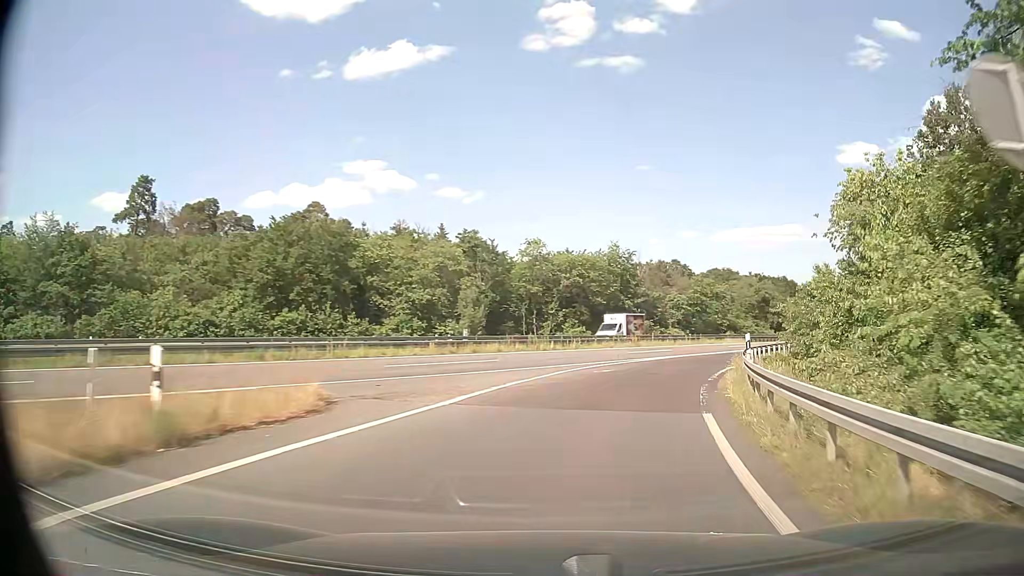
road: trunk_link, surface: asphalt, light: Day
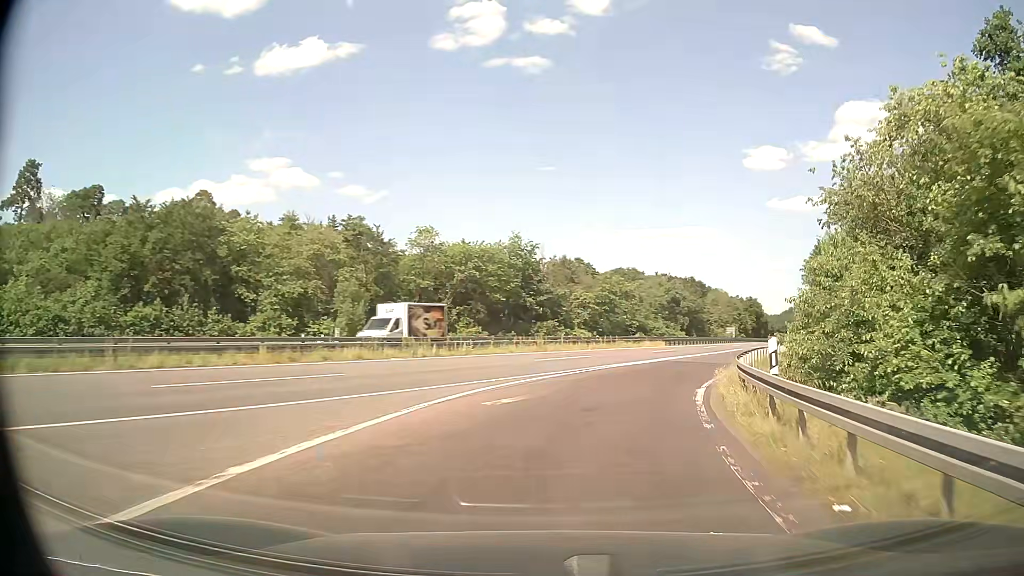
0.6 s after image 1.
(+0.7, +9.2) m; +8°
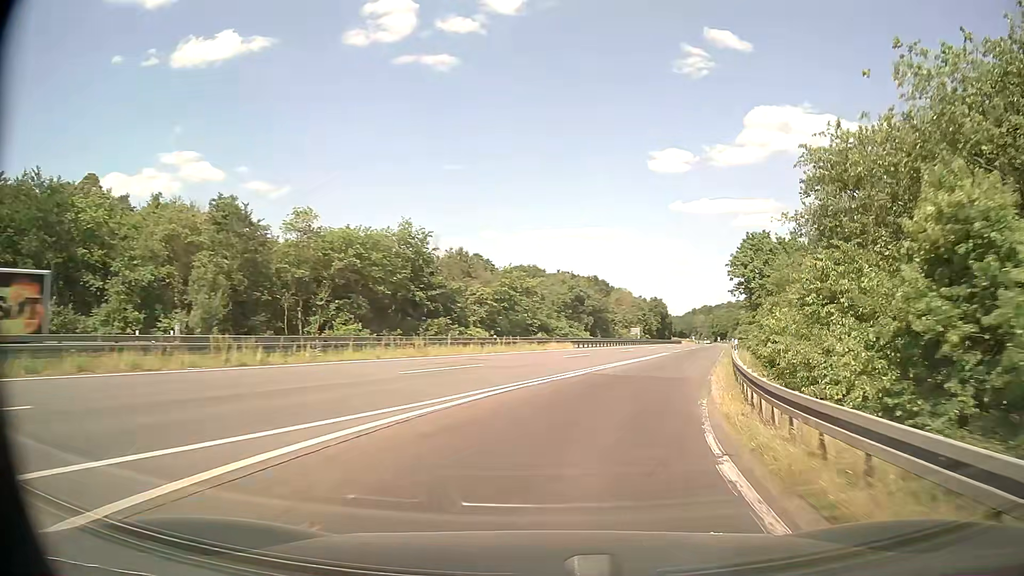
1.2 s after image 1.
(+0.7, +9.2) m; +9°
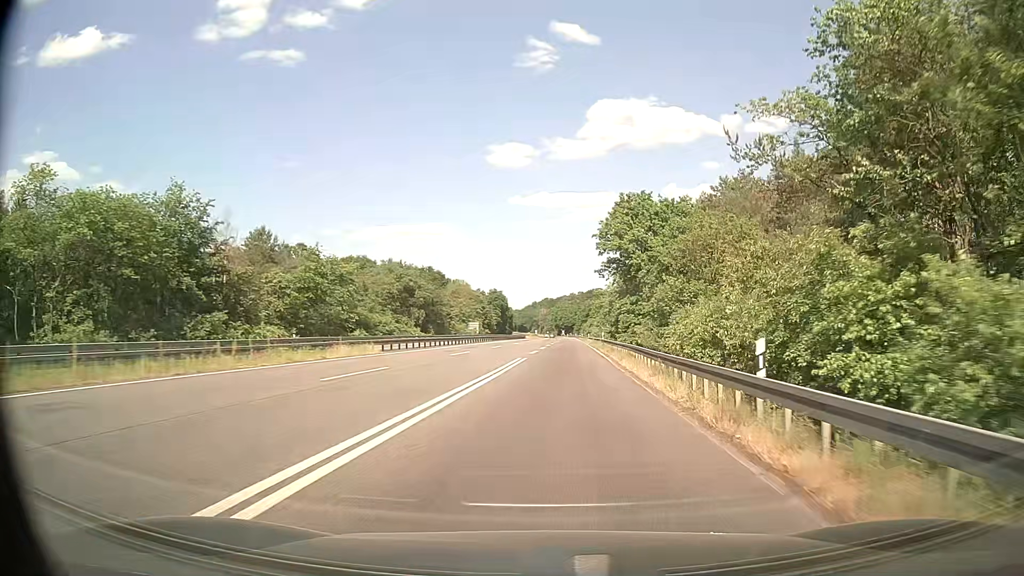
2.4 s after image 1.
(+2.5, +18.9) m; +14°
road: trunk
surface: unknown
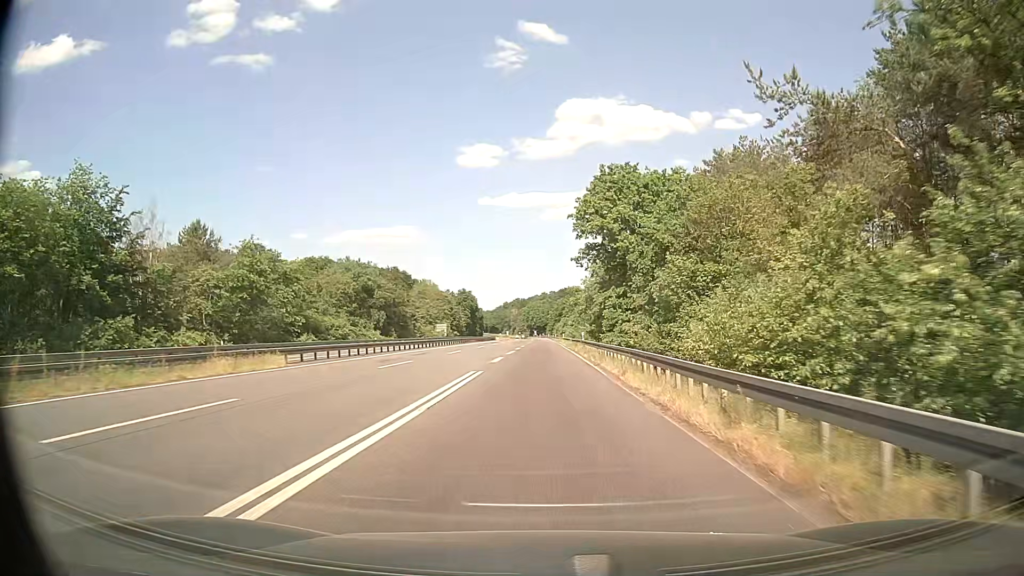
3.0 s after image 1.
(+0.3, +10.0) m; +2°
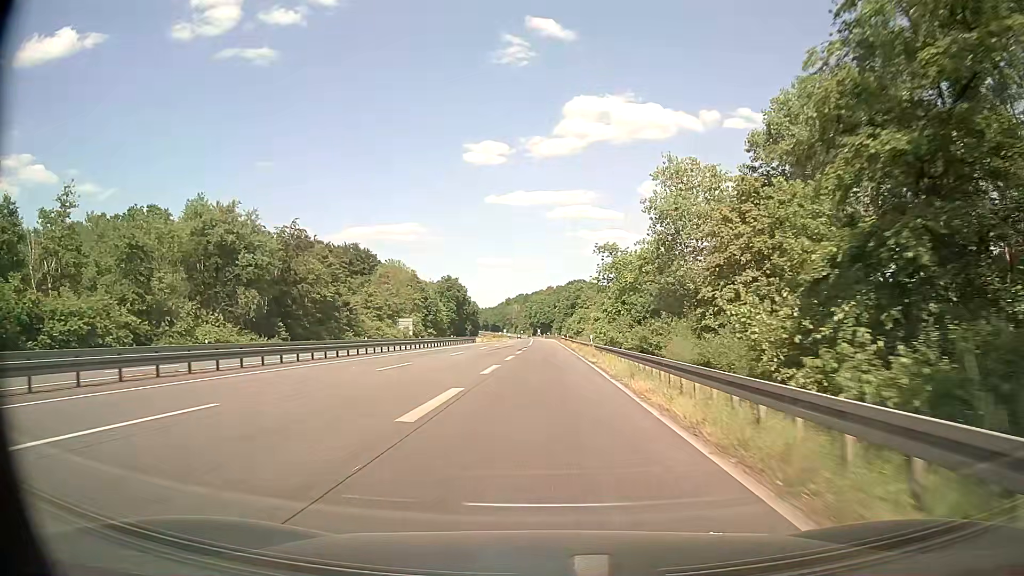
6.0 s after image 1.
(+0.2, +56.1) m; 0°
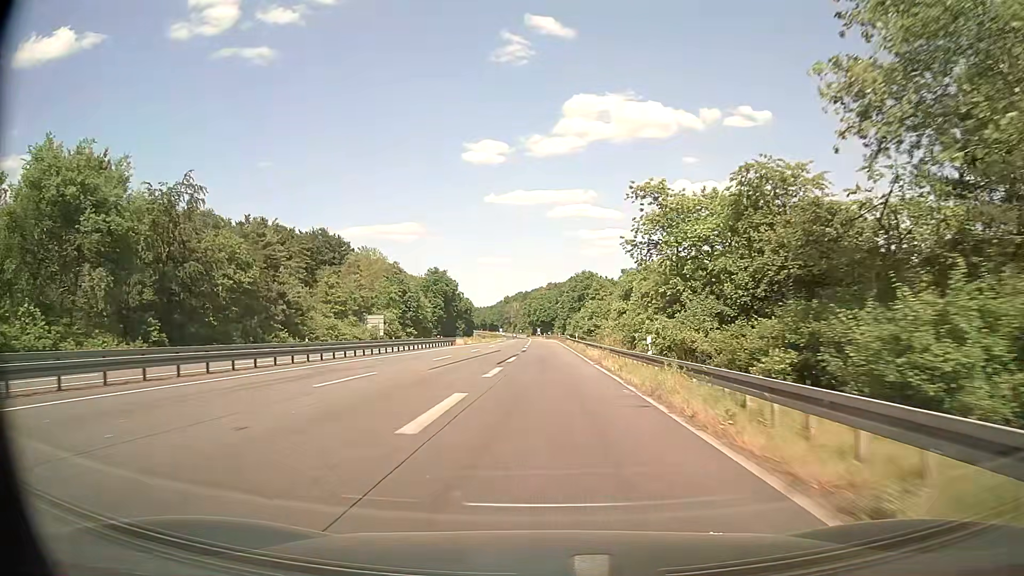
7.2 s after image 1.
(0.0, +25.5) m; 0°
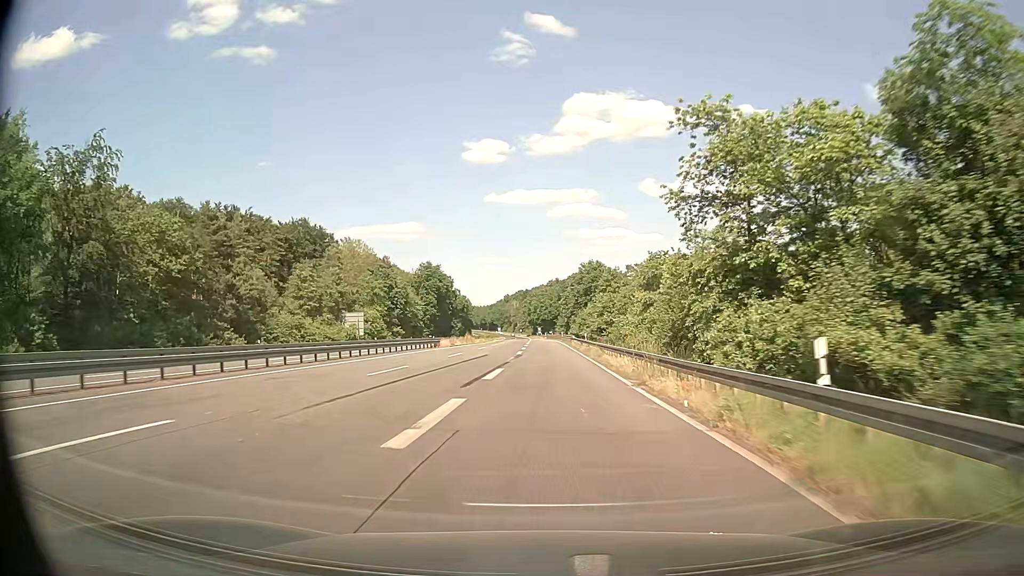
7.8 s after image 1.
(0.0, +13.3) m; 0°
